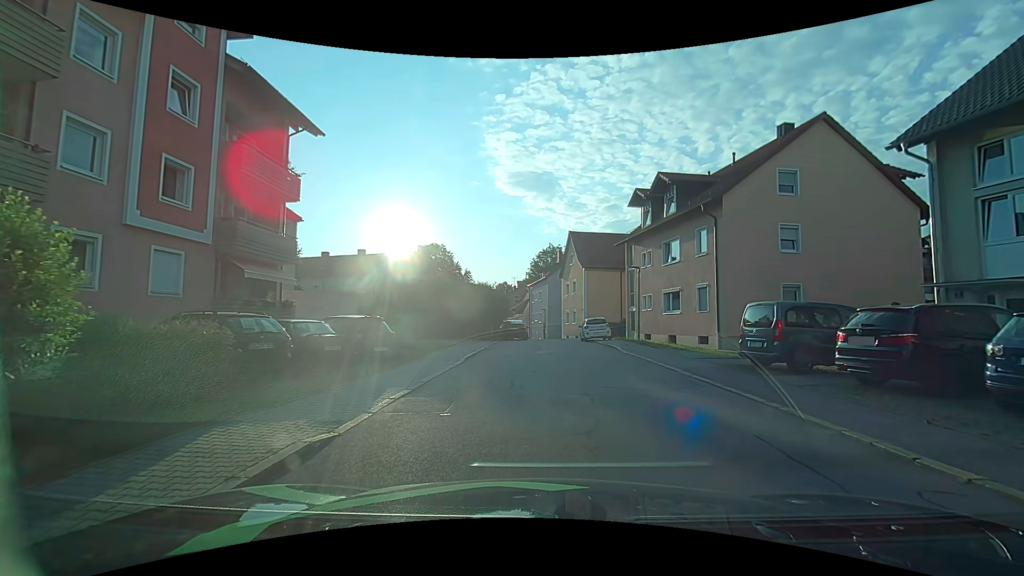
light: Day
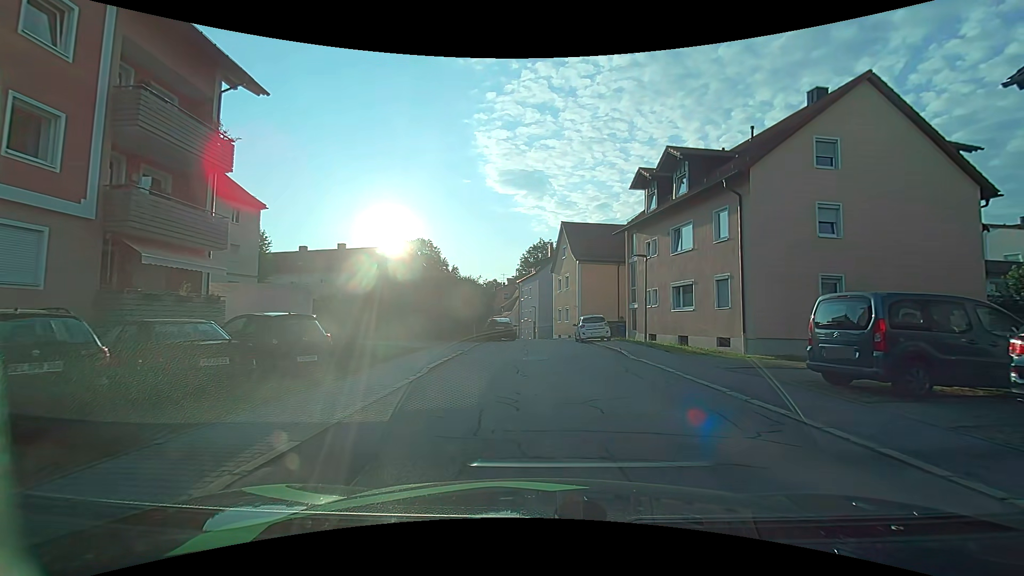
(0.0, +4.2) m; +1°
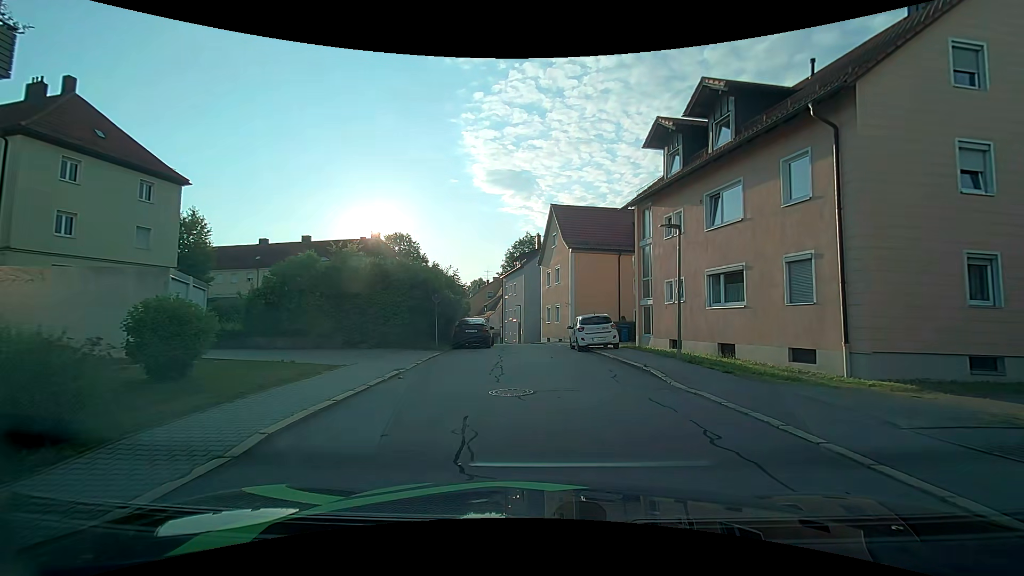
(+0.1, +7.3) m; +2°
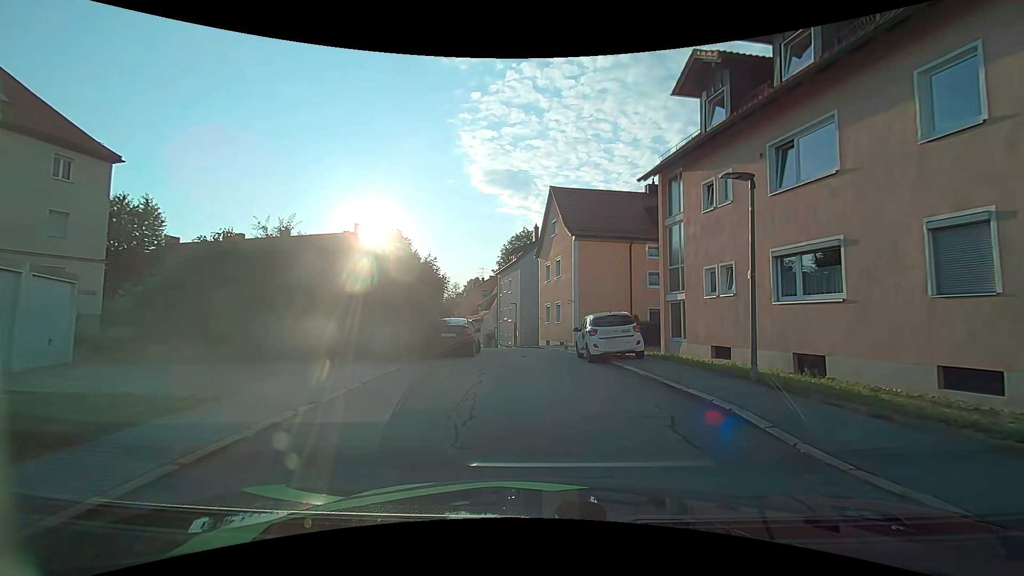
(-0.1, +5.2) m; -1°
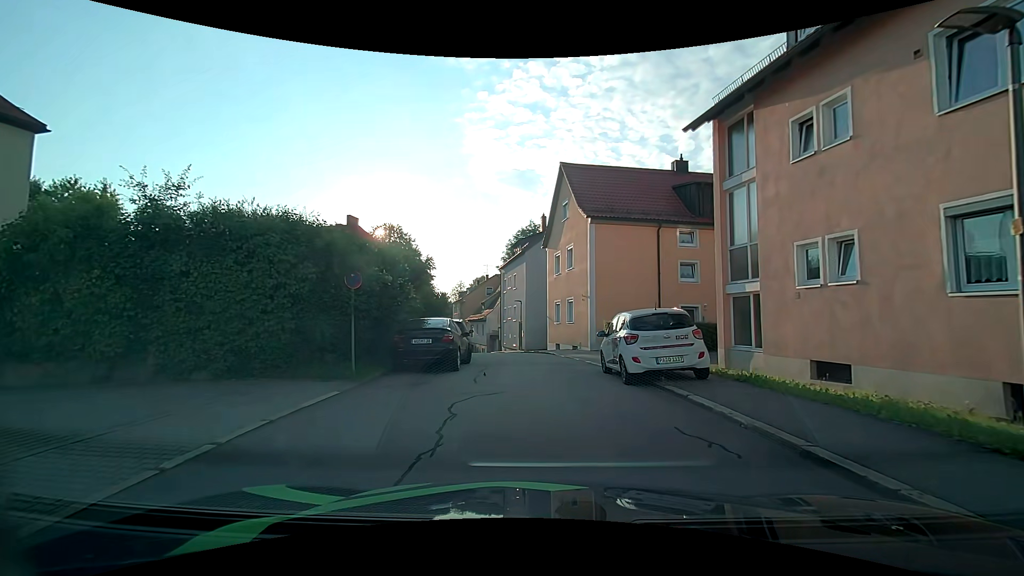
(0.0, +5.1) m; -1°
